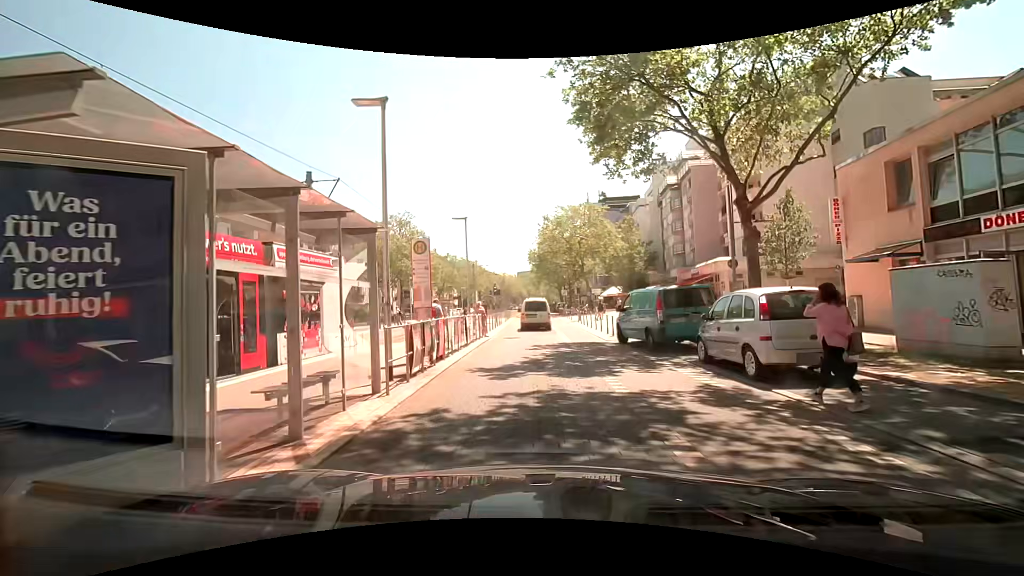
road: tertiary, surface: paving_stones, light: Day
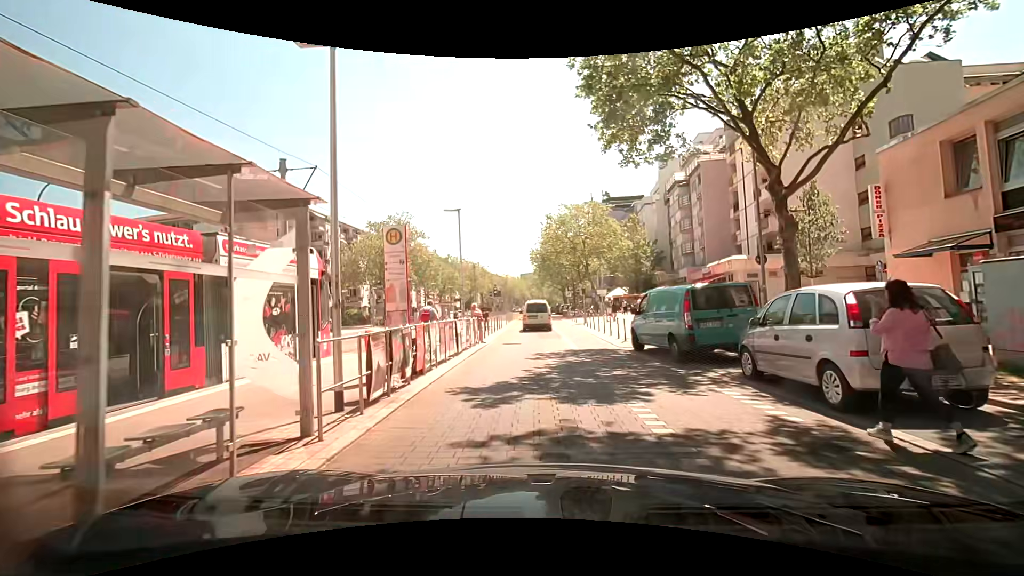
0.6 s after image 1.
(0.0, +2.4) m; -2°
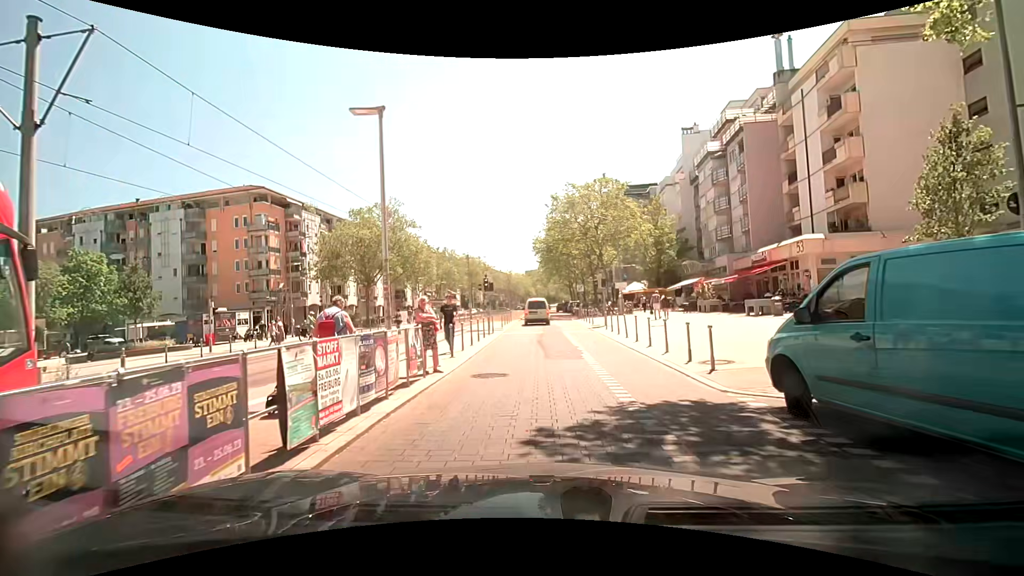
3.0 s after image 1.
(+0.1, +9.6) m; 0°
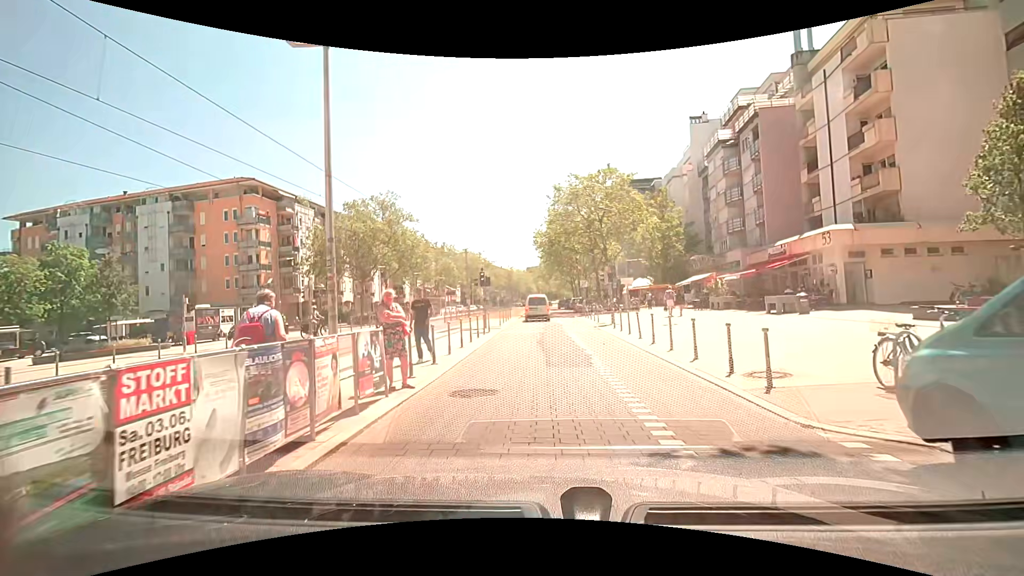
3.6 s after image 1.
(0.0, +2.4) m; +1°
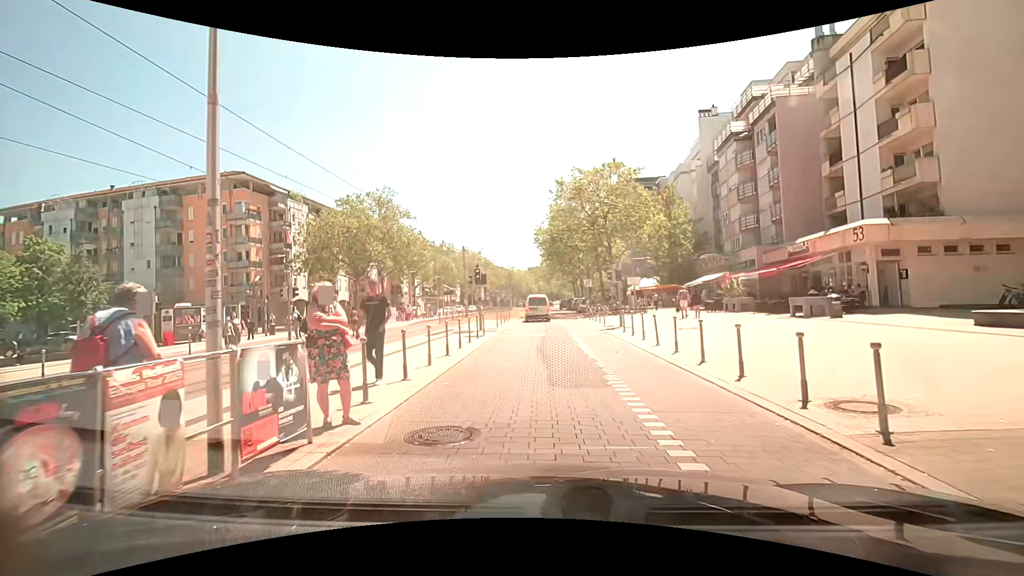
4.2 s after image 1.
(0.0, +2.5) m; 0°
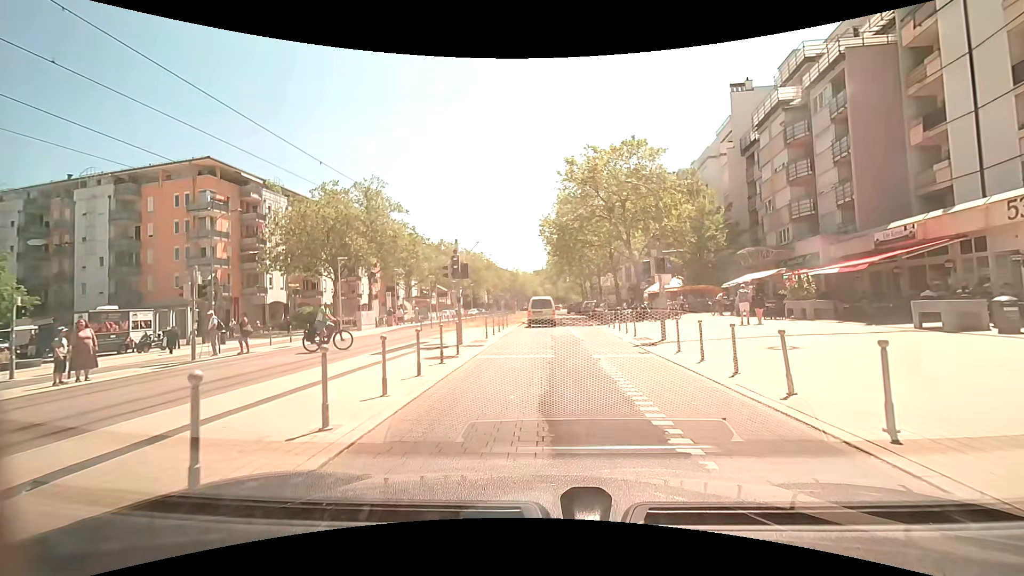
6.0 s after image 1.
(0.0, +7.5) m; -2°
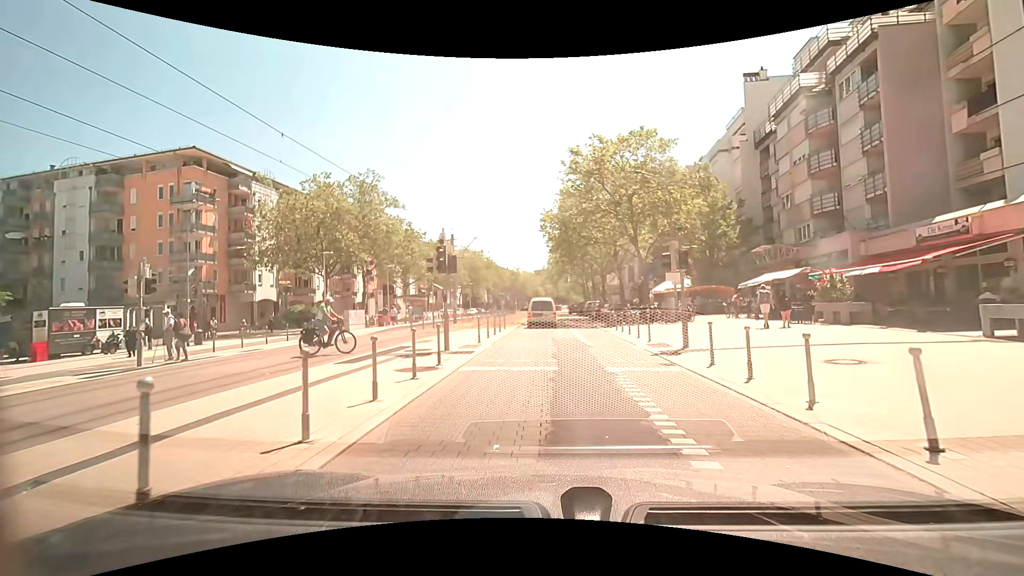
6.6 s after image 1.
(0.0, +2.5) m; +2°
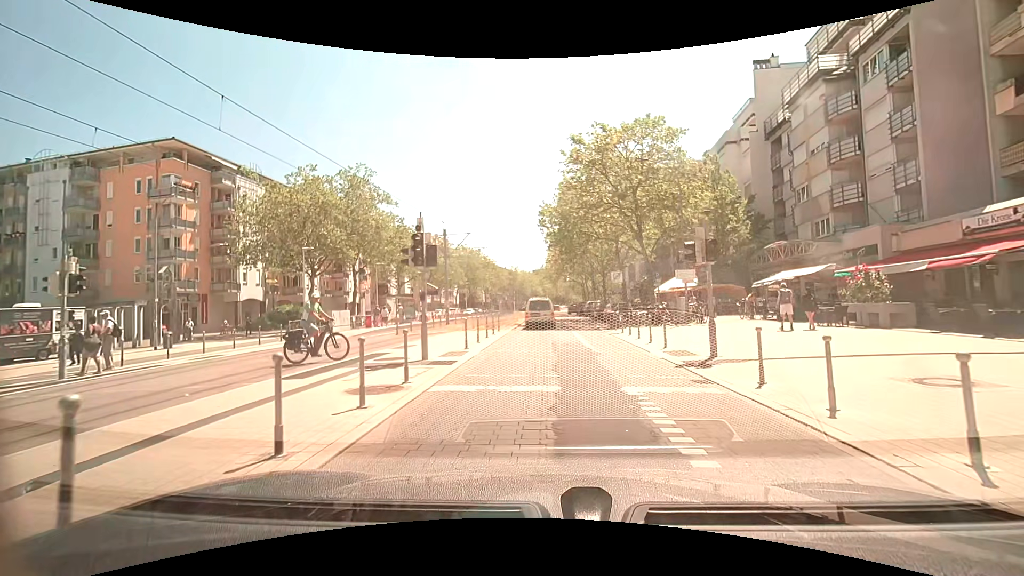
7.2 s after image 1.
(0.0, +2.5) m; -1°
(0, +10) (+1, +20) (+1, +30) (+1, +40) (+1, +50) (+1, +60) (+2, +70) (+2, +80) (+4, +90) (+5, +100) m
